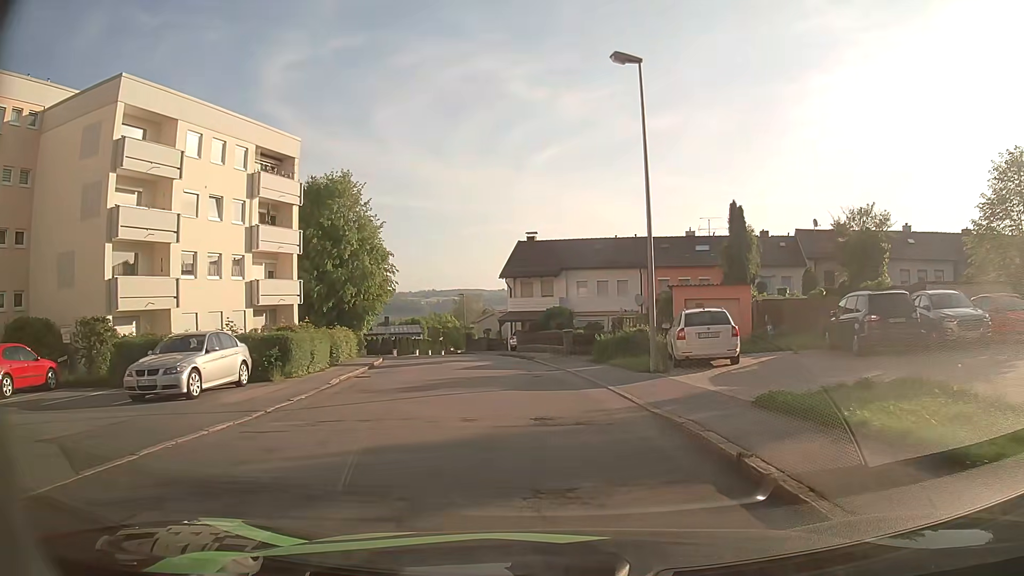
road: residential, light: Day
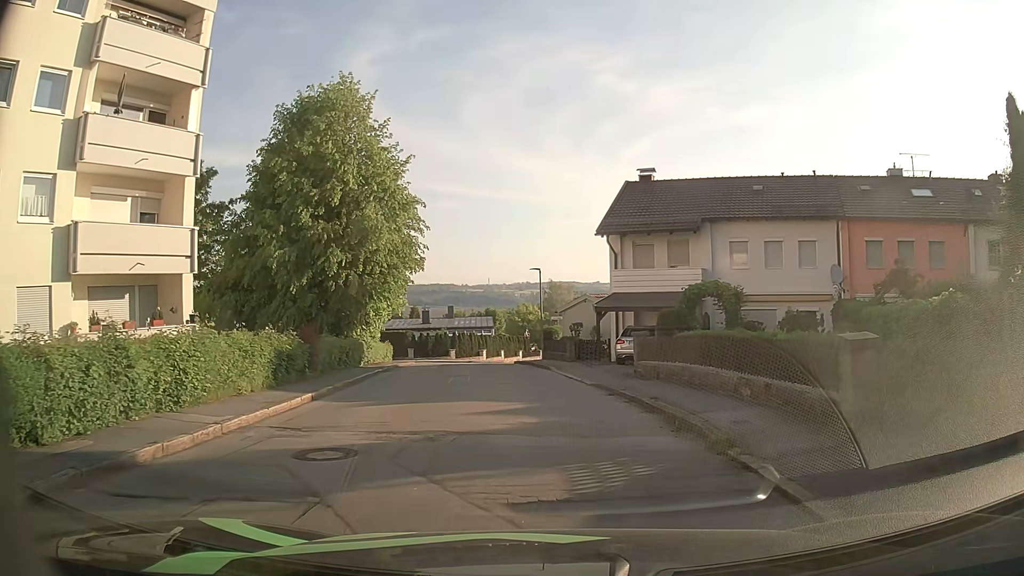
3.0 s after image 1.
(-1.6, +20.5) m; -8°
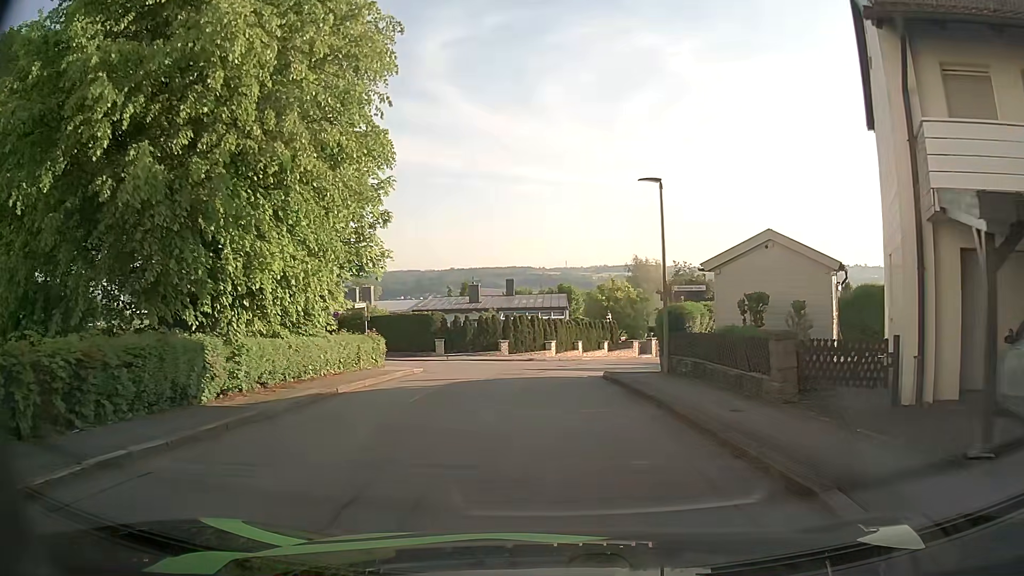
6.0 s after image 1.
(-1.3, +19.6) m; -6°
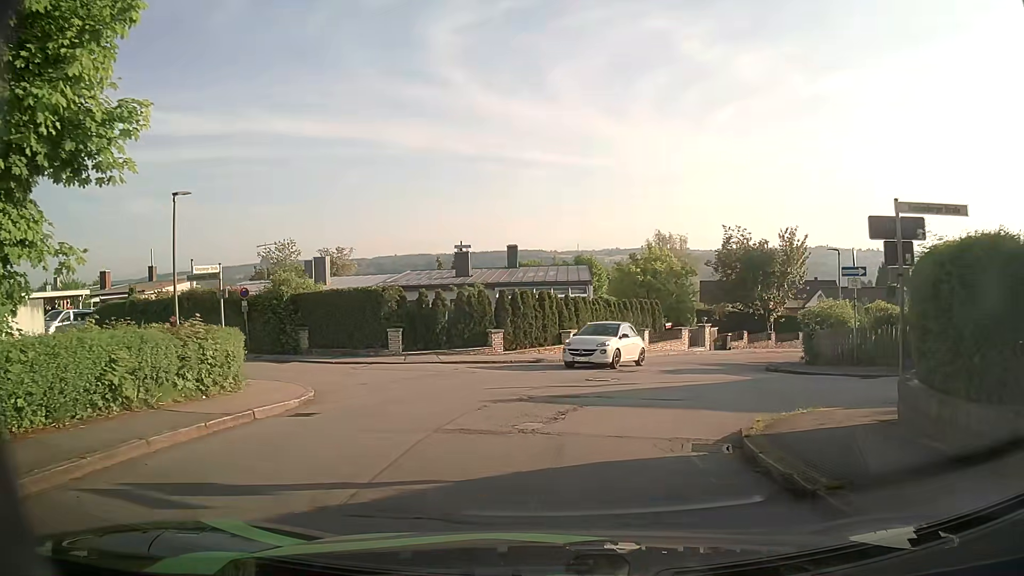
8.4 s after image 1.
(-0.4, +13.6) m; -2°
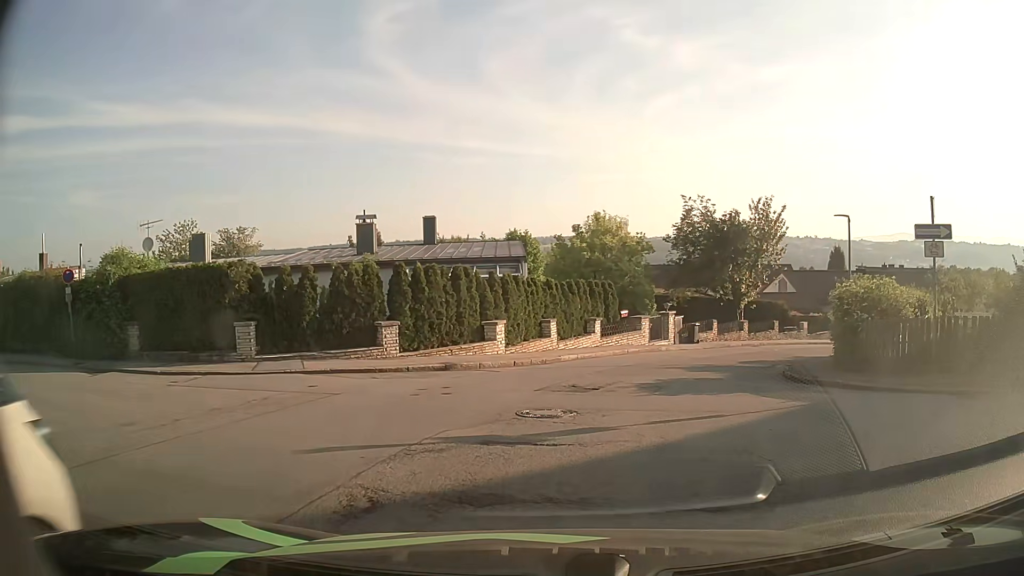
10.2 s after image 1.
(+0.3, +7.4) m; +7°
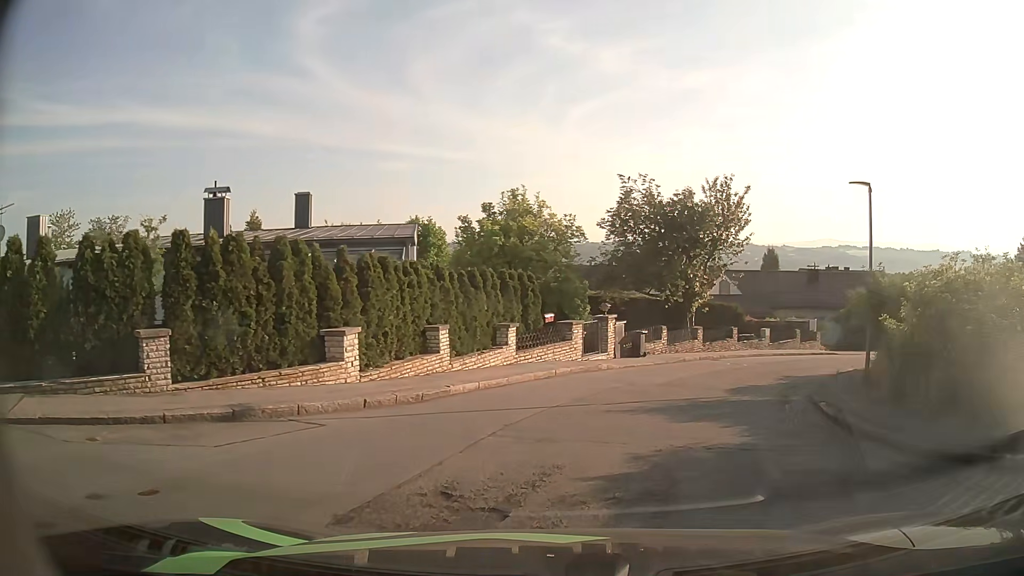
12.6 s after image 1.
(+0.2, +7.6) m; +7°
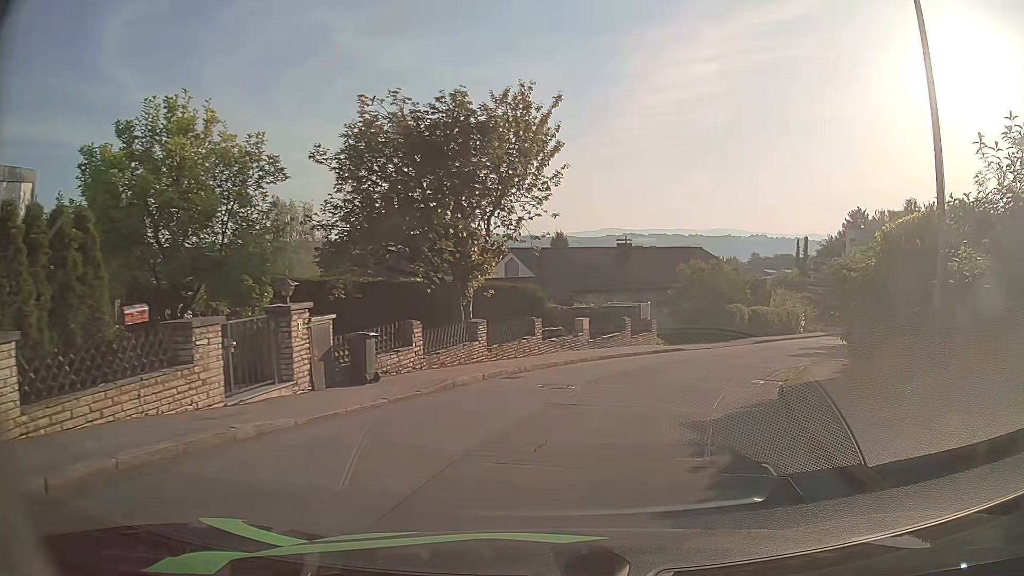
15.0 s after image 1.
(+1.8, +11.8) m; +17°
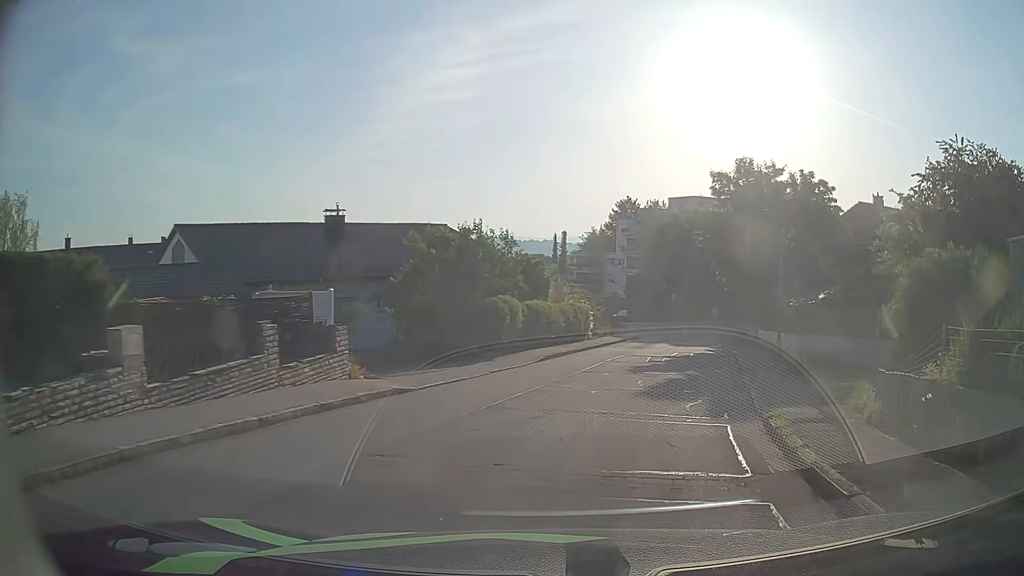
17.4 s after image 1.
(+2.7, +15.0) m; +21°
(+1, +10) (+4, +20) (+6, +29) (+8, +39) (+11, +49) (+14, +58) (+18, +67) (+25, +74) (+34, +79) (+44, +82) m
